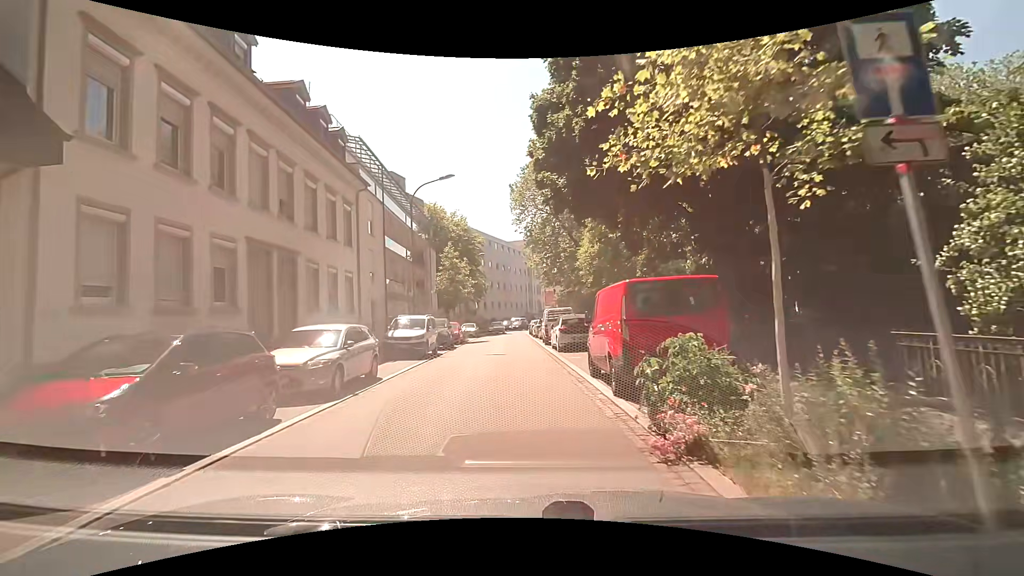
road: residential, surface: asphalt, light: Day
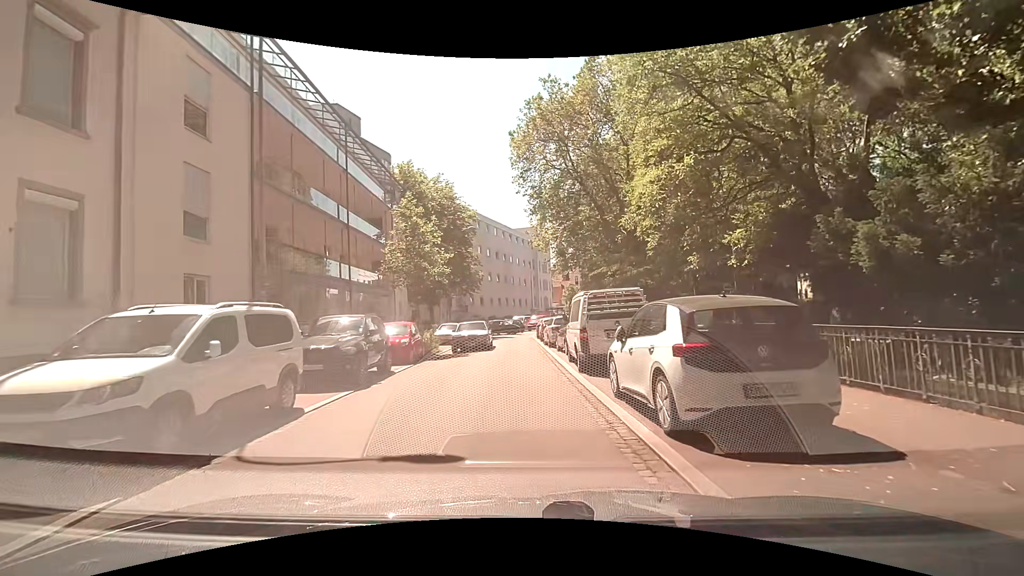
(-0.2, +15.6) m; 0°
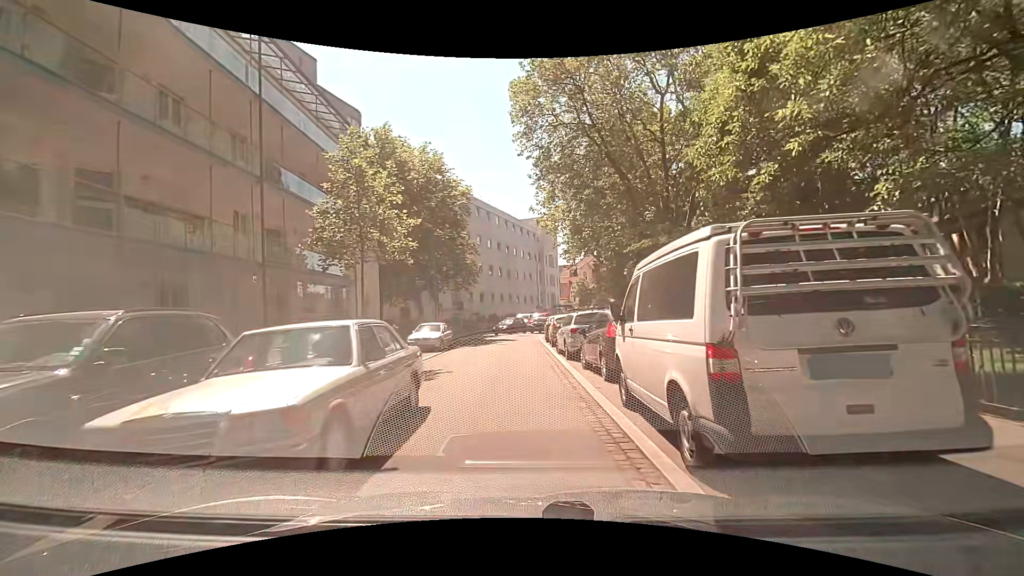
(-0.2, +8.4) m; 0°
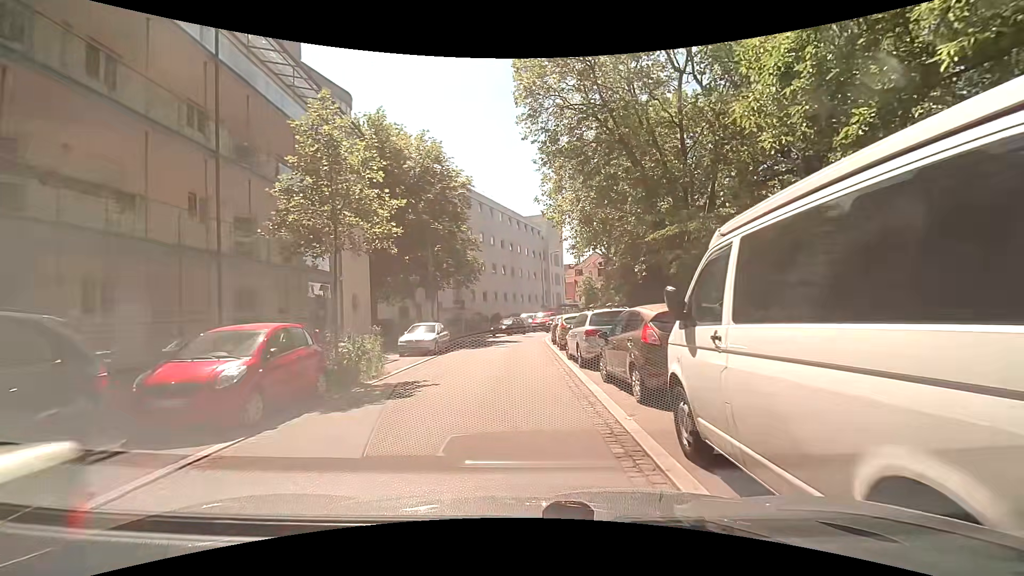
(-0.1, +2.6) m; -2°
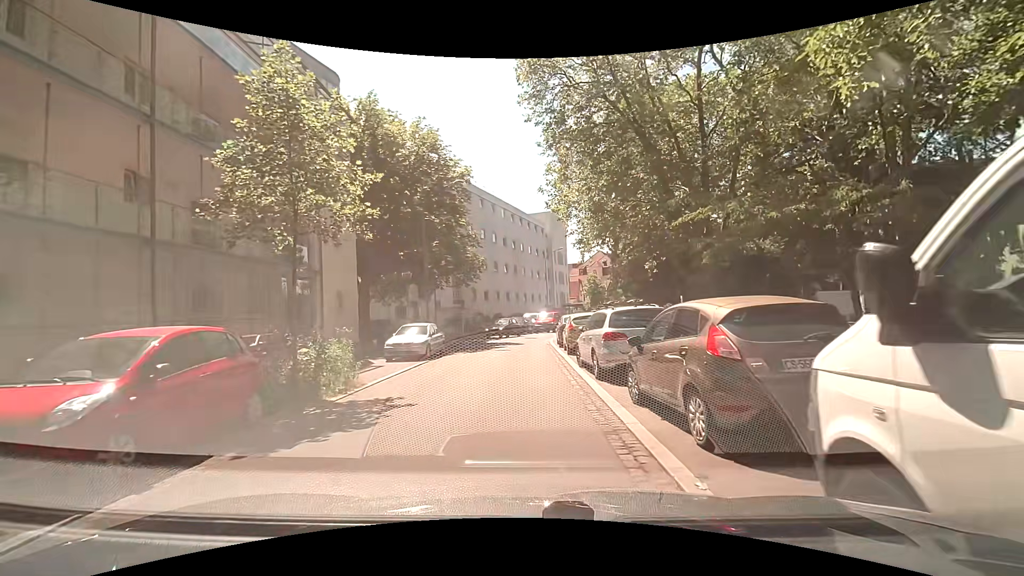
(0.0, +2.6) m; 0°
